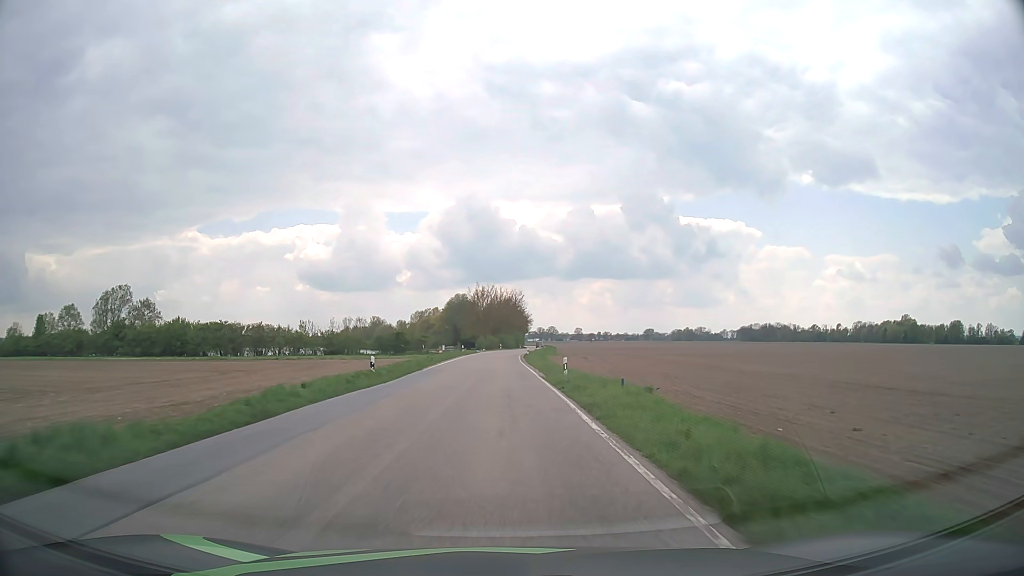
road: secondary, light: Day
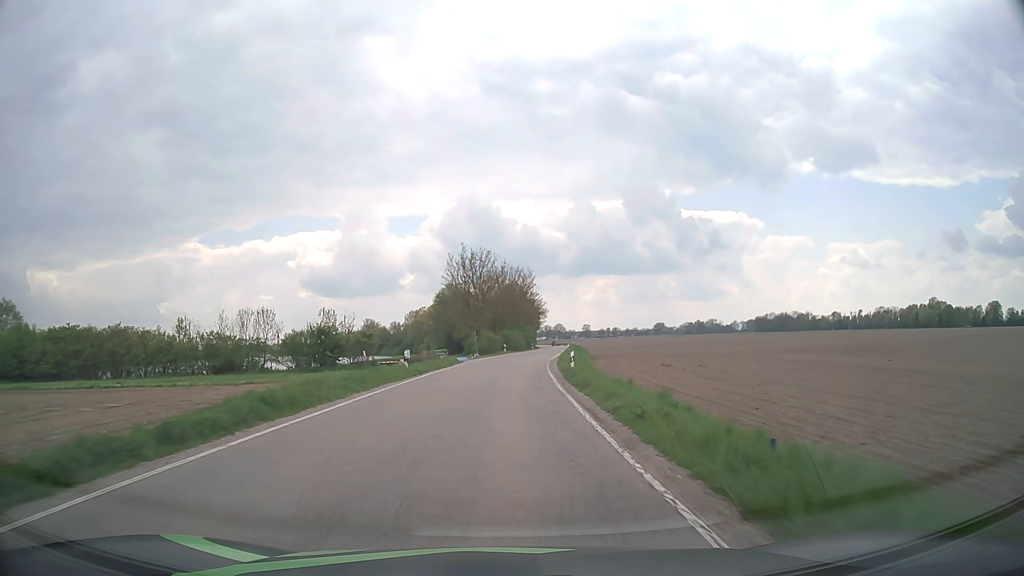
(-0.2, +44.1) m; 0°
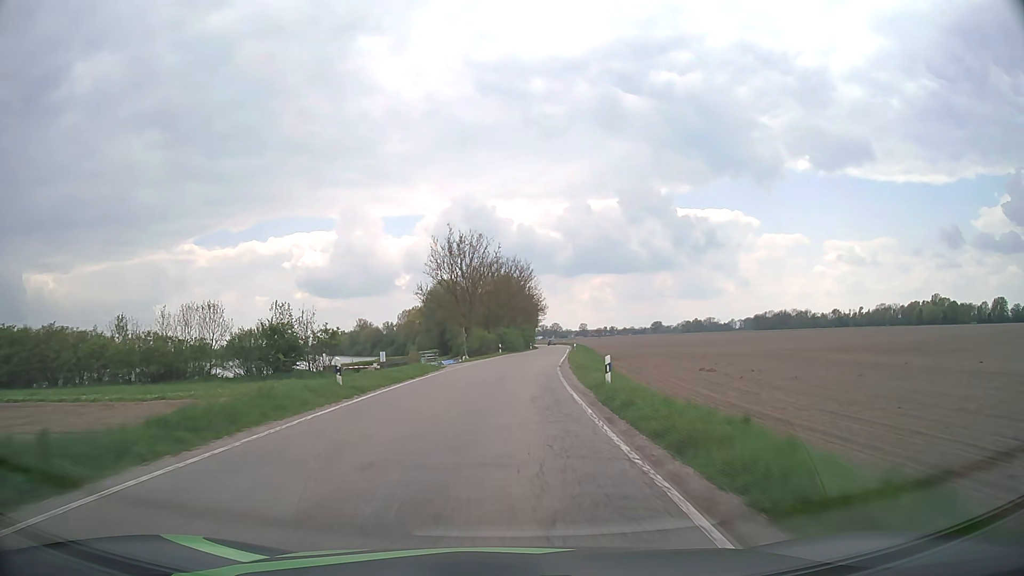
(0.0, +11.0) m; 0°
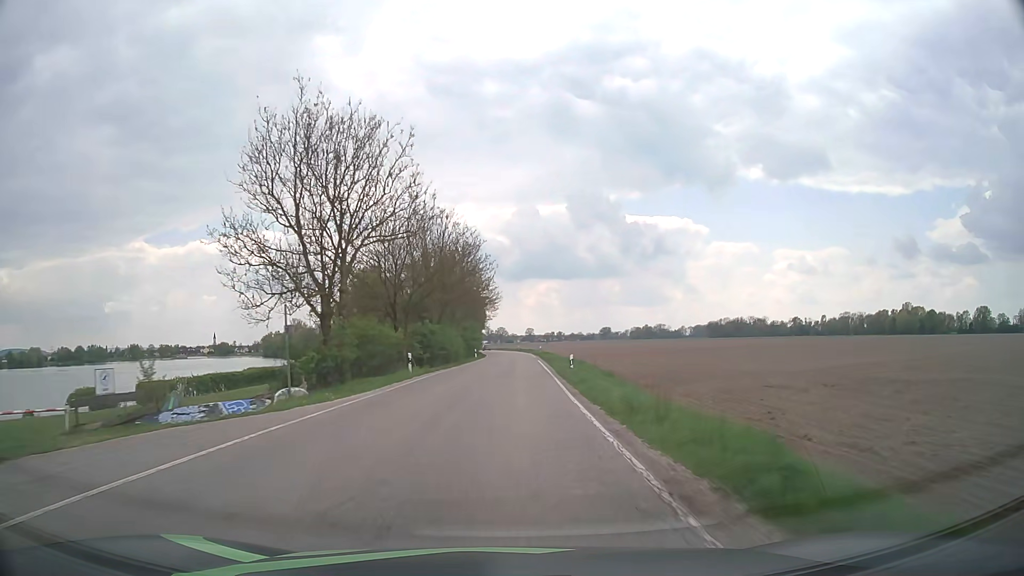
(+0.9, +33.1) m; +5°
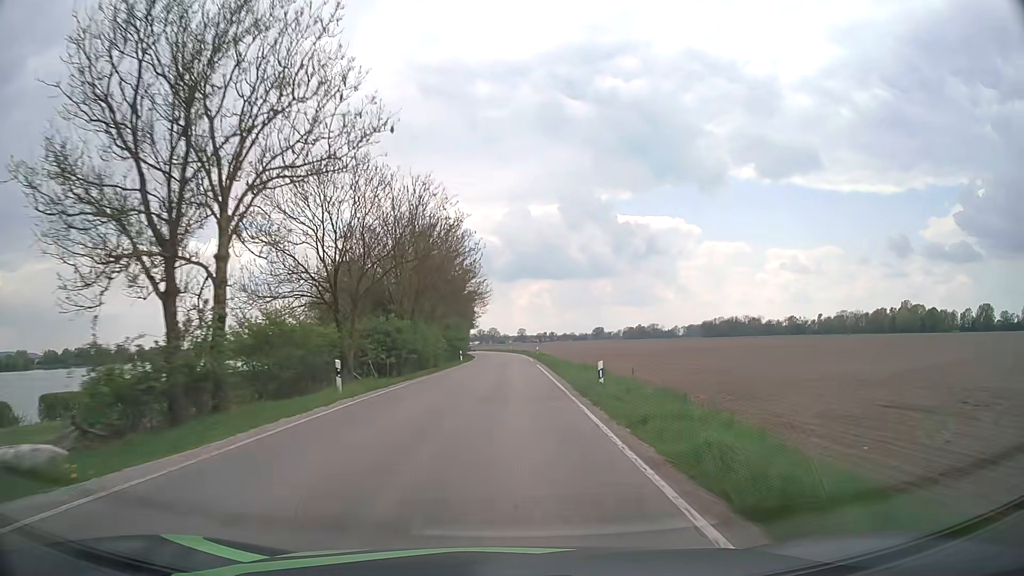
(+0.1, +11.0) m; +1°
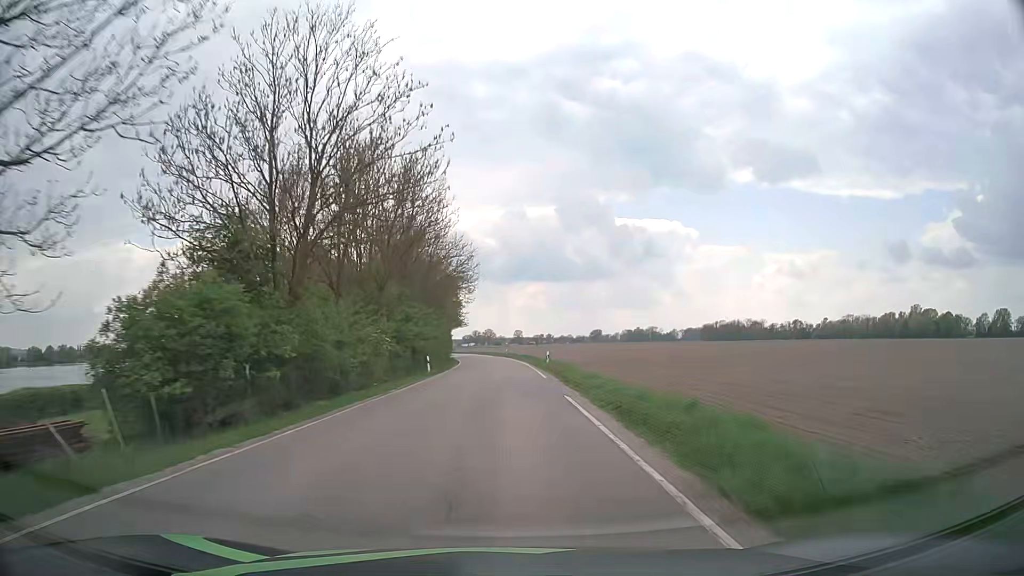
(+0.1, +22.1) m; 0°
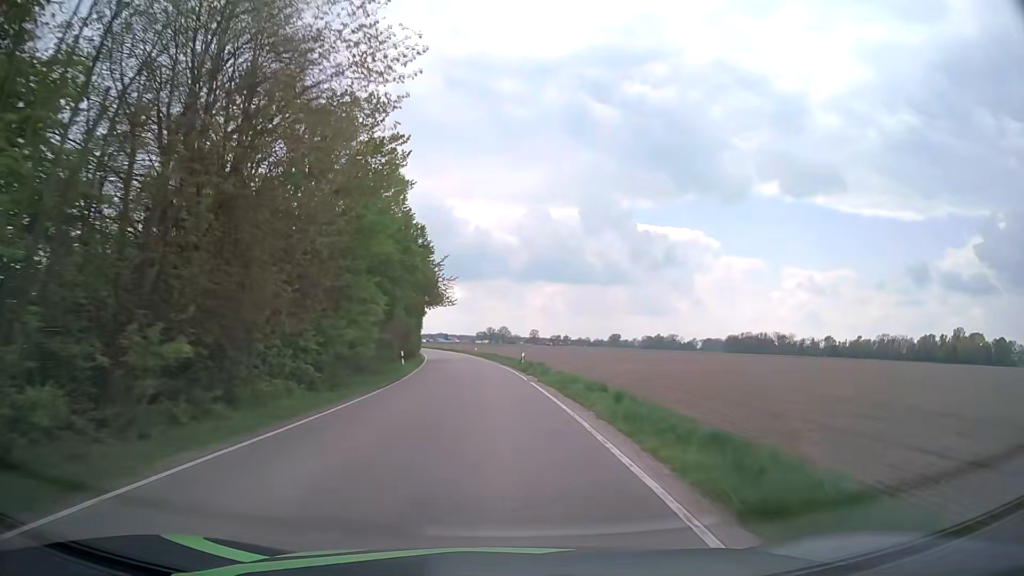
(+0.2, +44.3) m; -1°
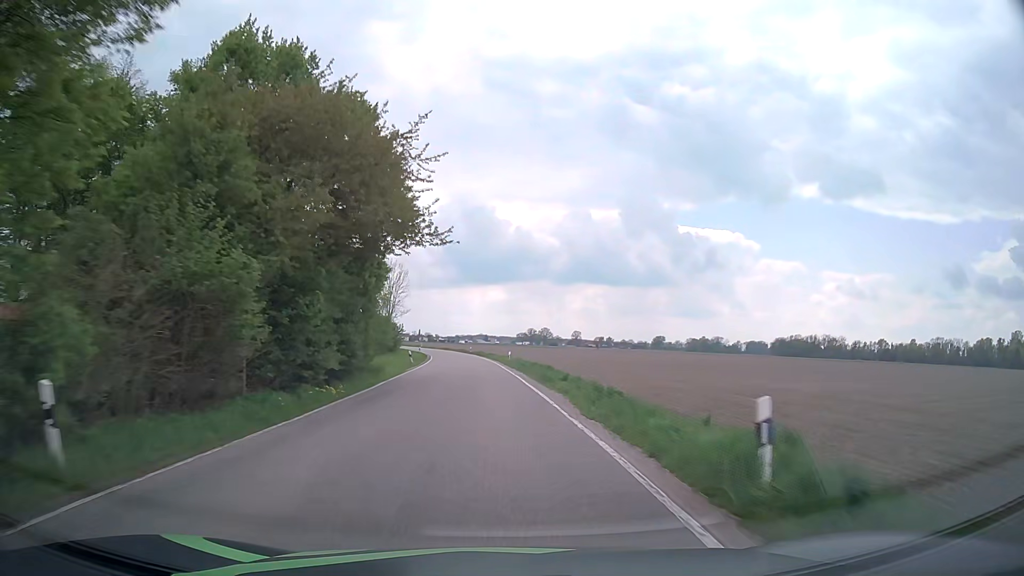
(-0.8, +33.1) m; -3°
(0, +10) (0, +20) (-1, +30) (-2, +40) (-2, +50) (-3, +60) (-4, +70) (-5, +80) (-7, +90) (-9, +99) m
